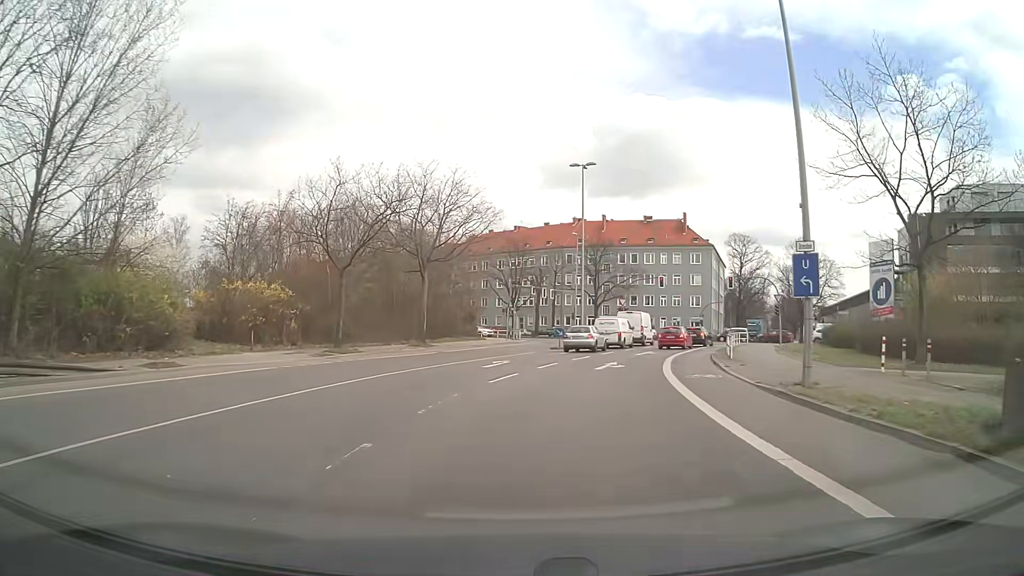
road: tertiary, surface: asphalt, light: Day
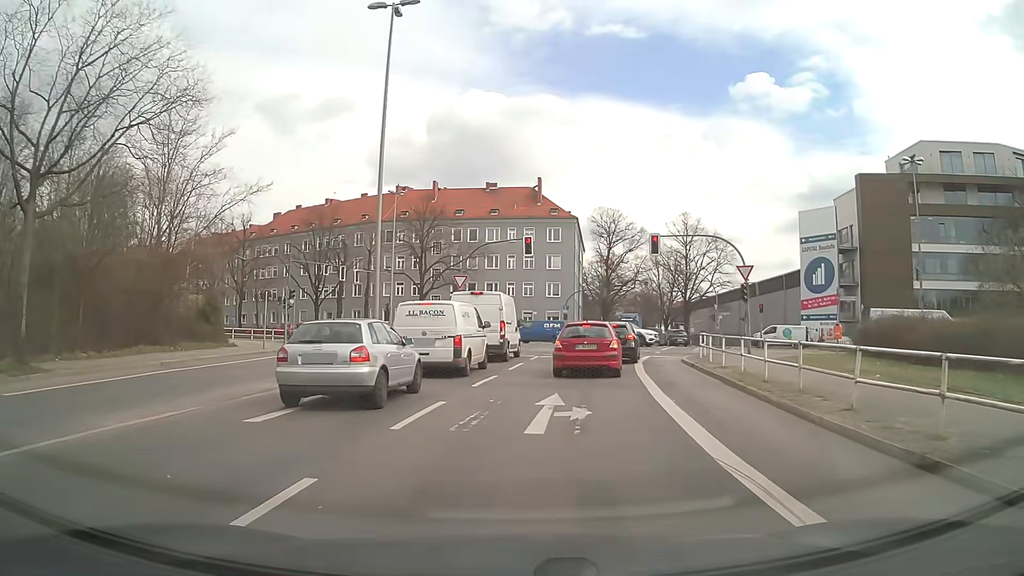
(+3.0, +24.1) m; +14°
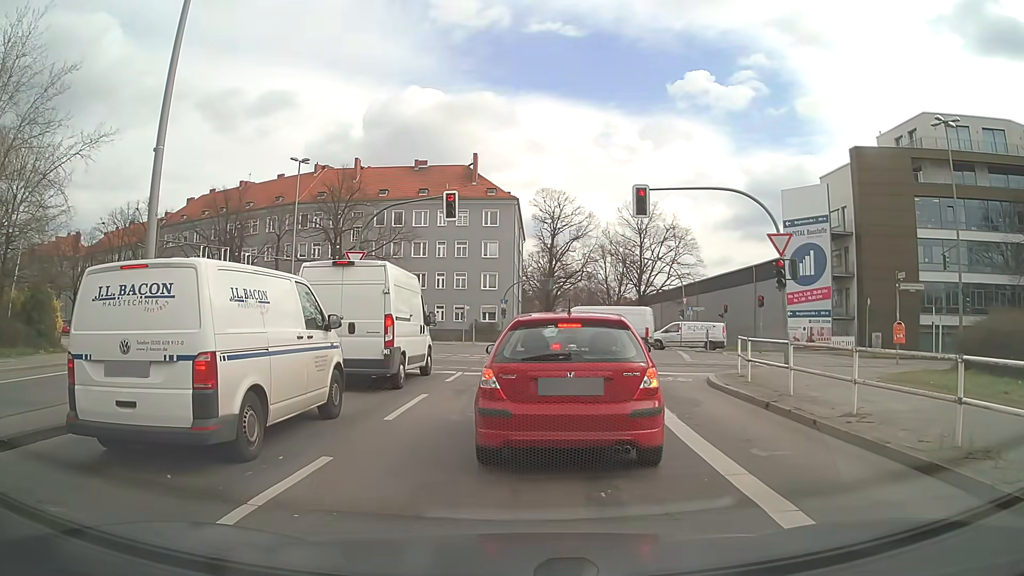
(+0.5, +10.3) m; +6°
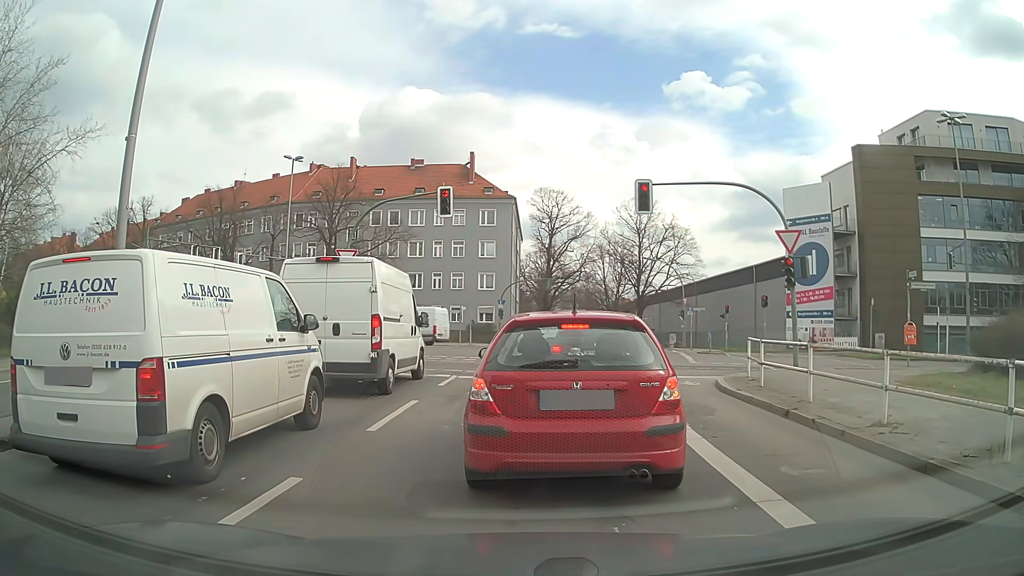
(0.0, +0.8) m; 0°
